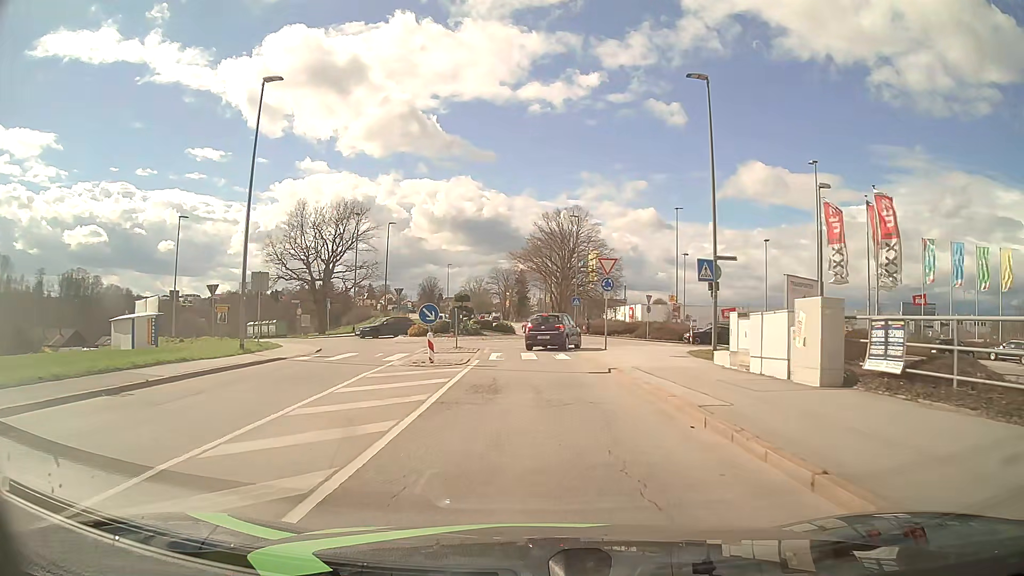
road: tertiary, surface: asphalt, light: Day
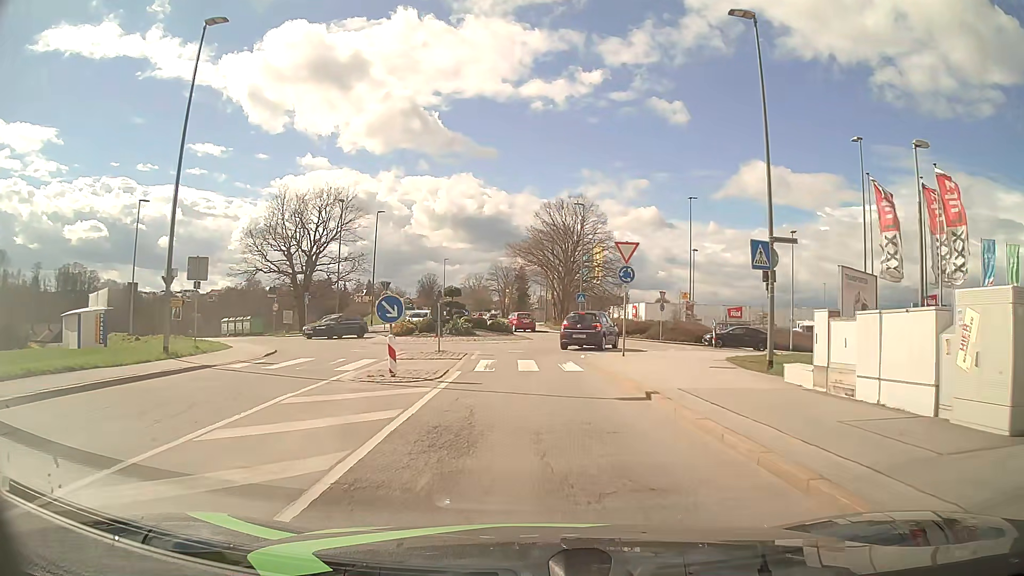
(0.0, +5.3) m; 0°
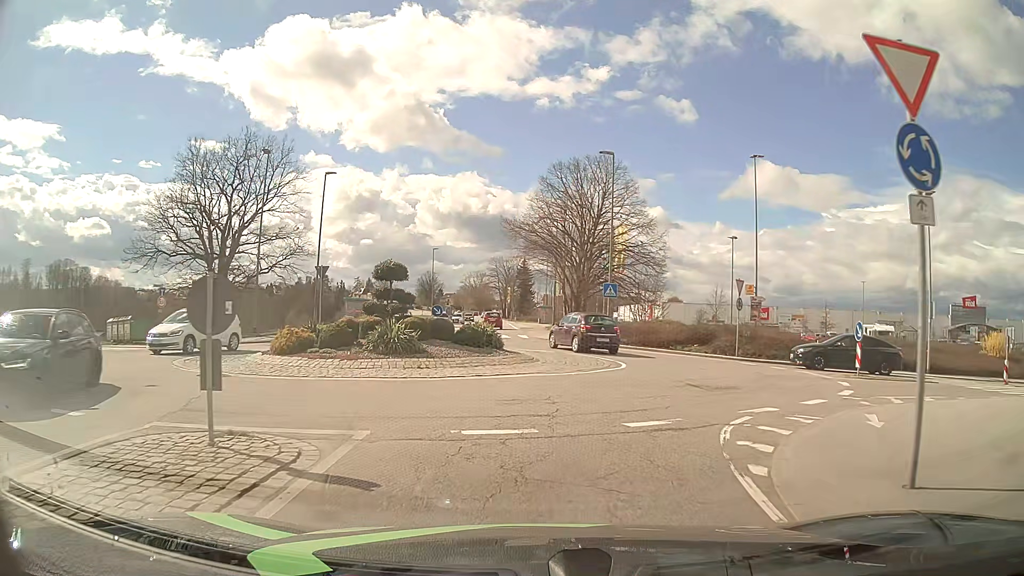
(0.0, +16.9) m; 0°
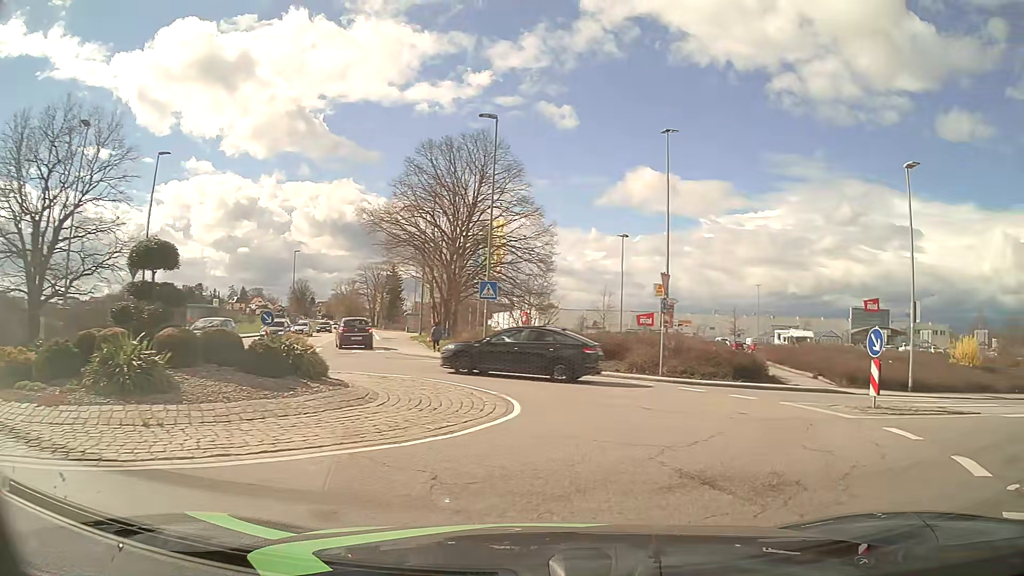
(+0.3, +7.7) m; +9°
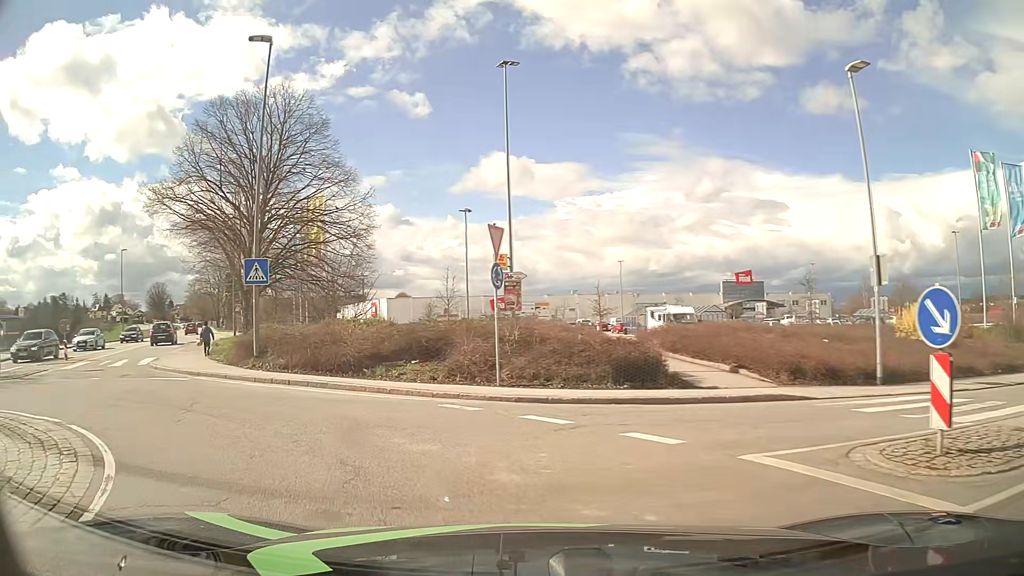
(+1.9, +8.1) m; +15°
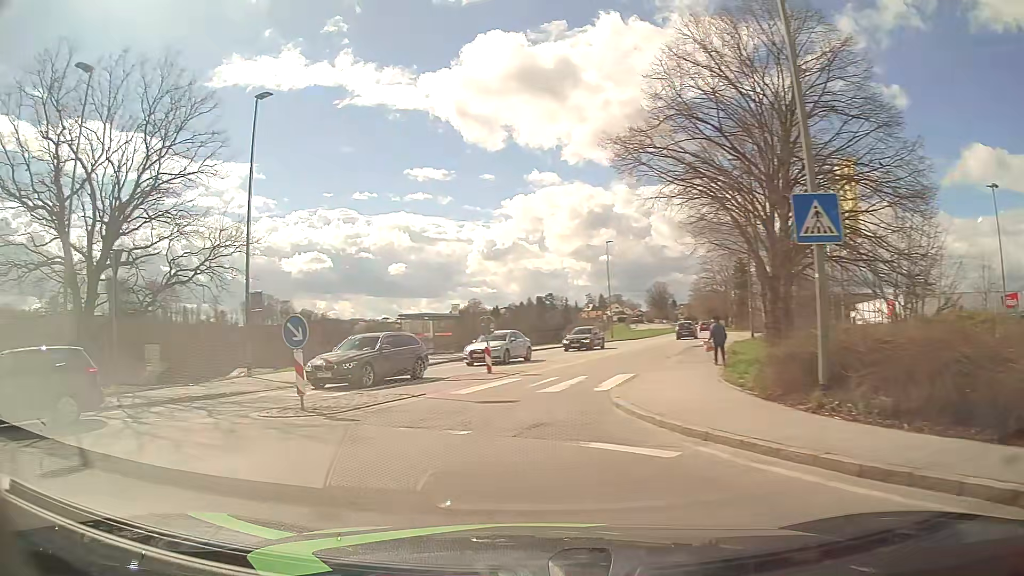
(-3.6, +9.1) m; -44°
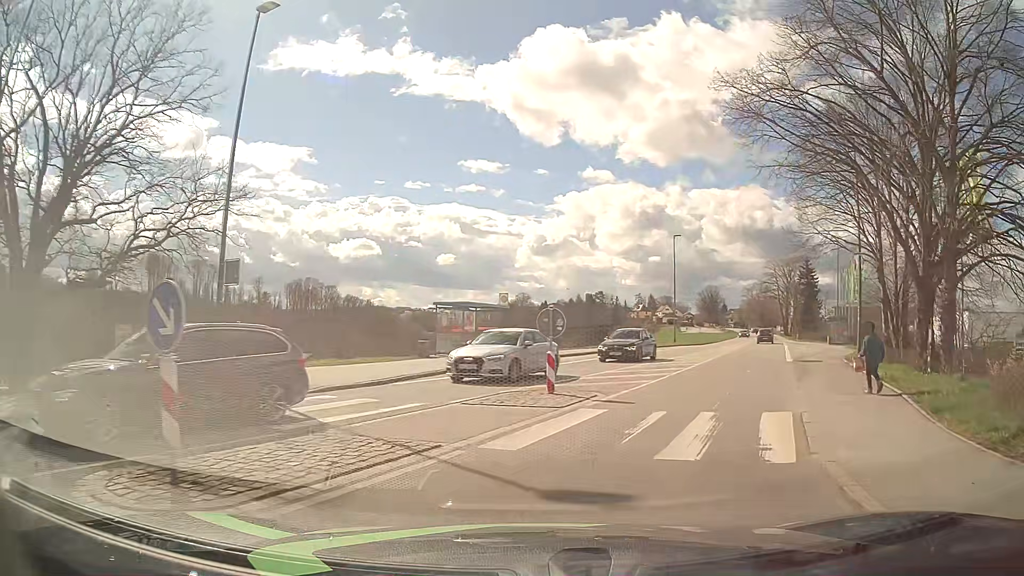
(-0.8, +6.8) m; -6°
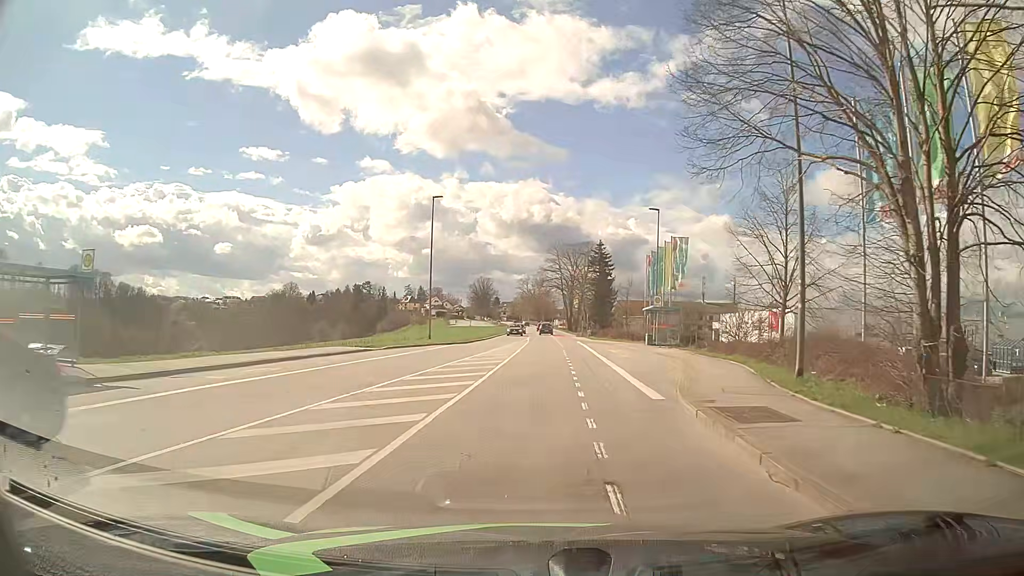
(+4.4, +16.4) m; +21°
(0, +10) (0, +20) (+1, +30) (+1, +40) (+1, +50) (+1, +60) (+1, +70) (+2, +80) (+2, +90) (+1, +100) m
